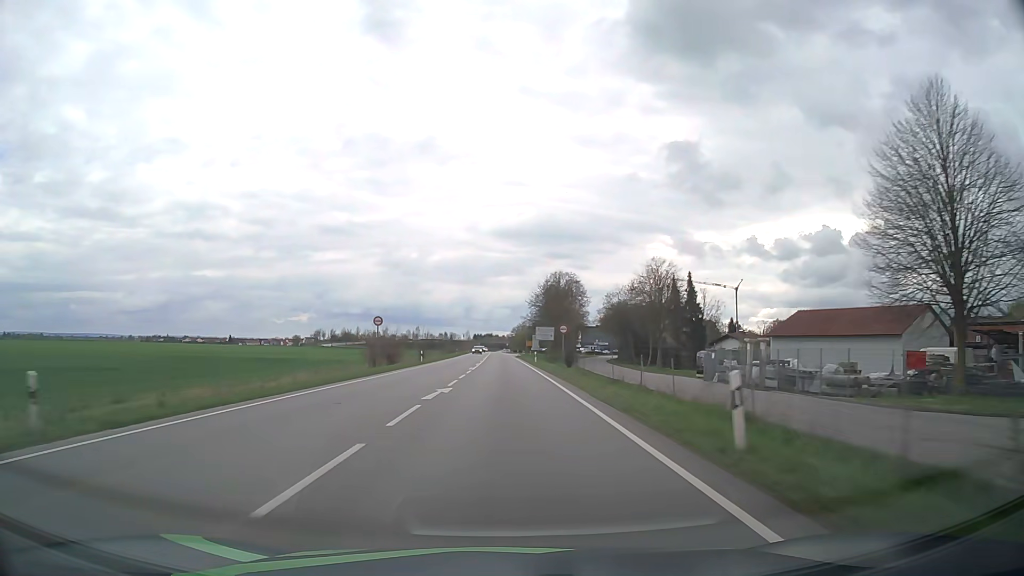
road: primary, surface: asphalt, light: Day
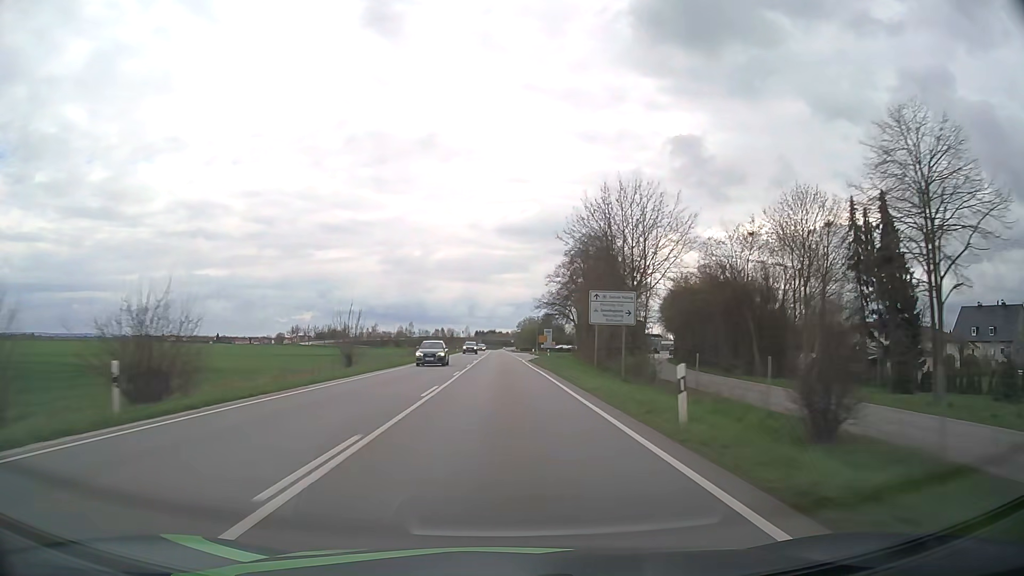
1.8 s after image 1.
(-0.2, +47.6) m; 0°
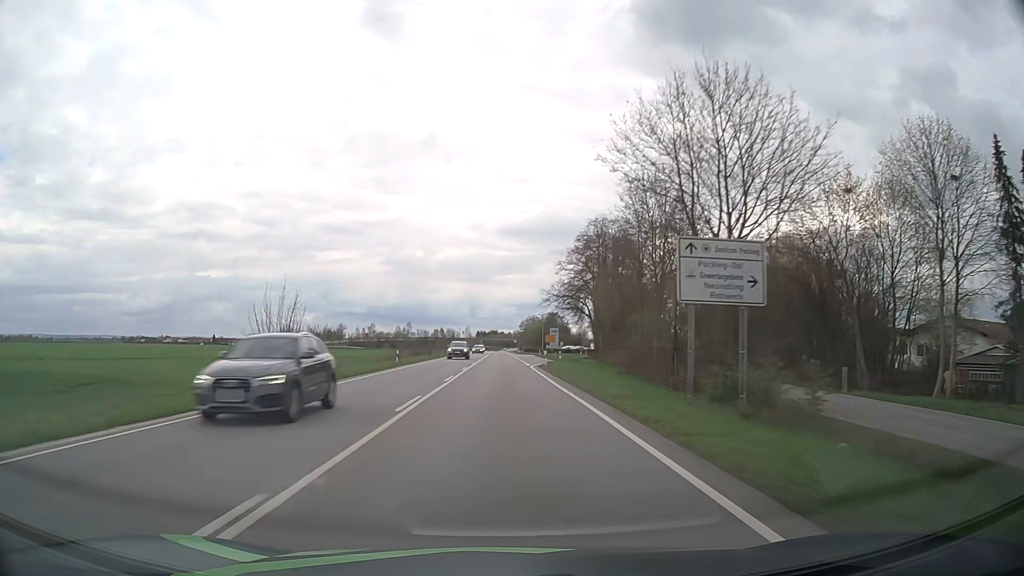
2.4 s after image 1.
(0.0, +15.9) m; 0°
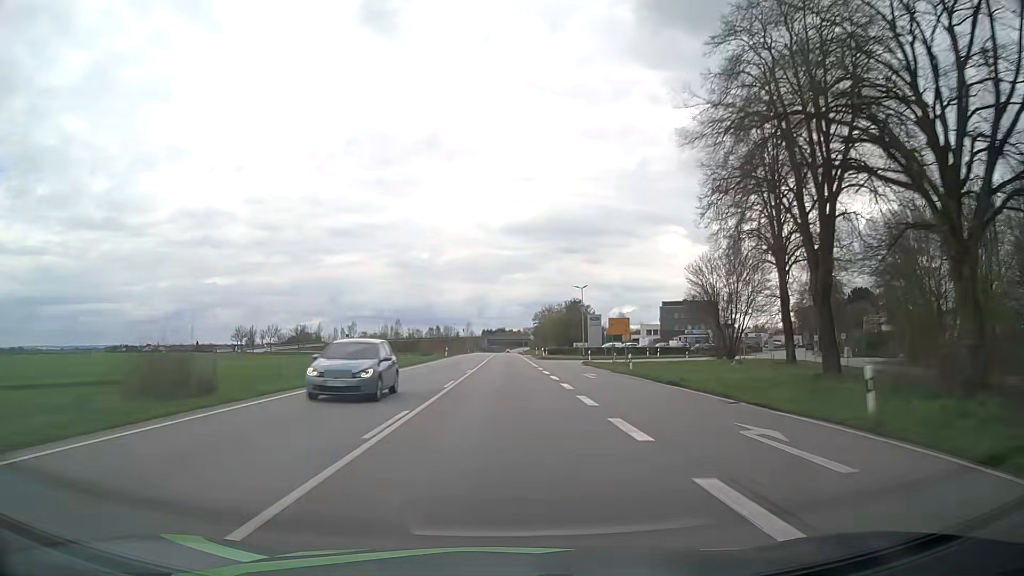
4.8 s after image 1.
(-0.4, +63.4) m; -1°
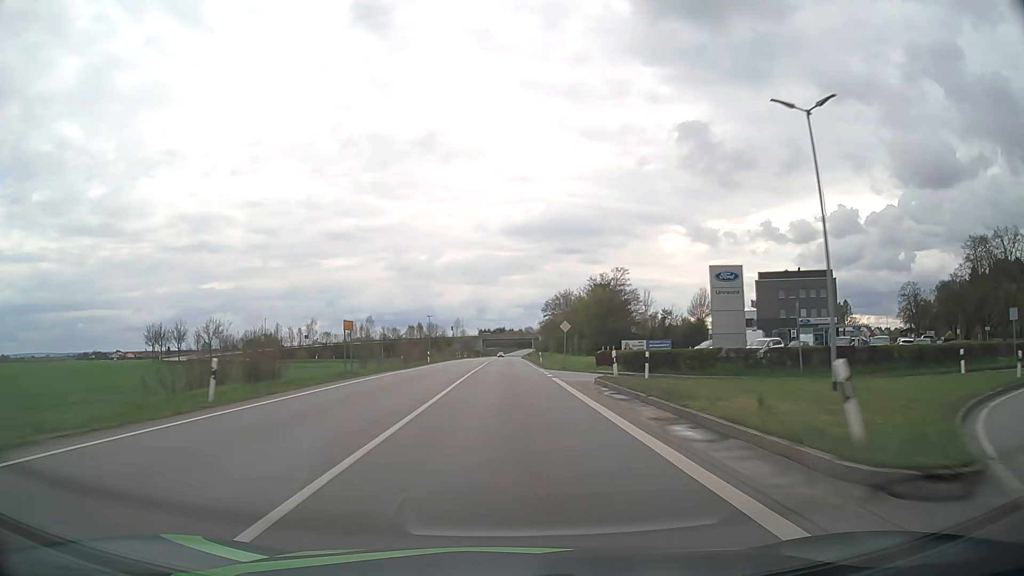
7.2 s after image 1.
(-0.1, +63.3) m; 0°
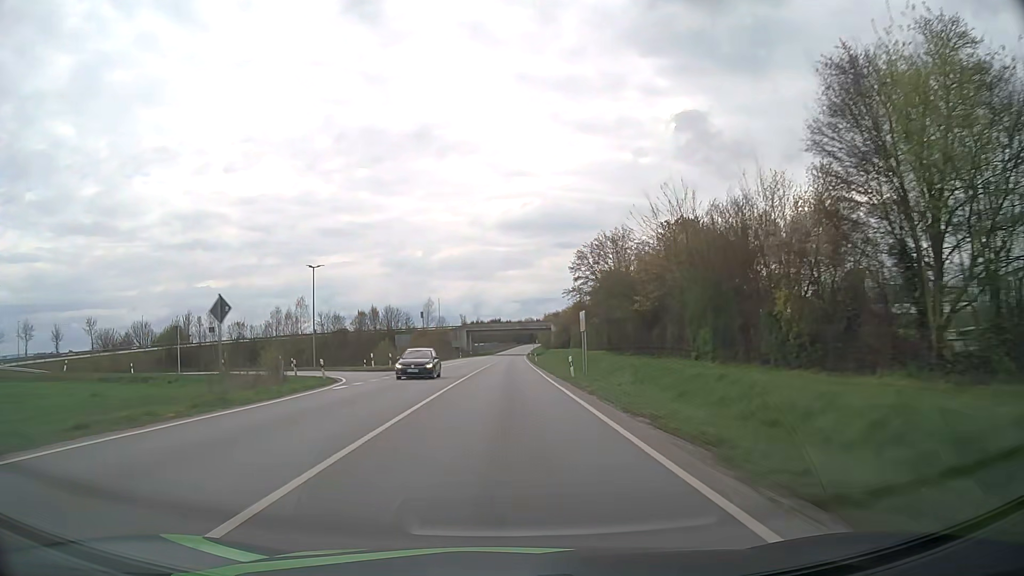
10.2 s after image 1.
(+0.2, +79.0) m; 0°
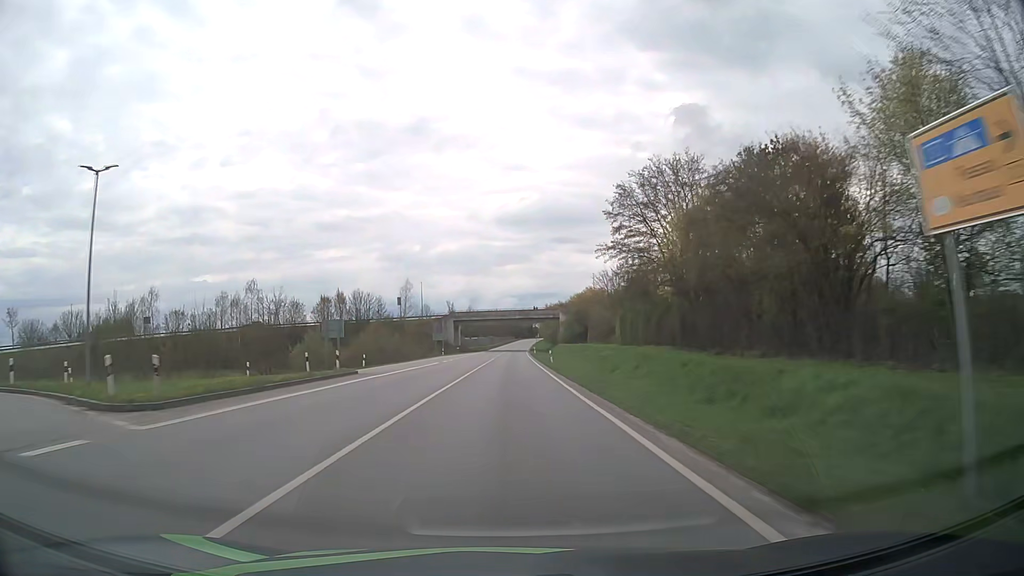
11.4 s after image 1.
(0.0, +31.7) m; 0°
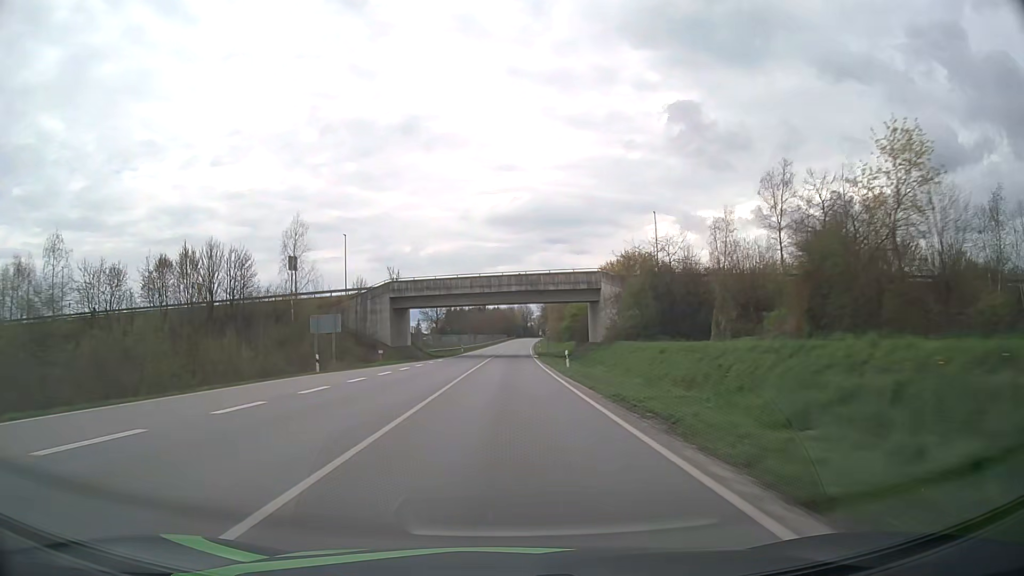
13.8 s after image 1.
(+0.5, +63.8) m; +1°
(0, +10) (0, +20) (0, +30) (0, +40) (0, +50) (0, +60) (0, +70) (0, +80) (+1, +90) (+1, +100) m
